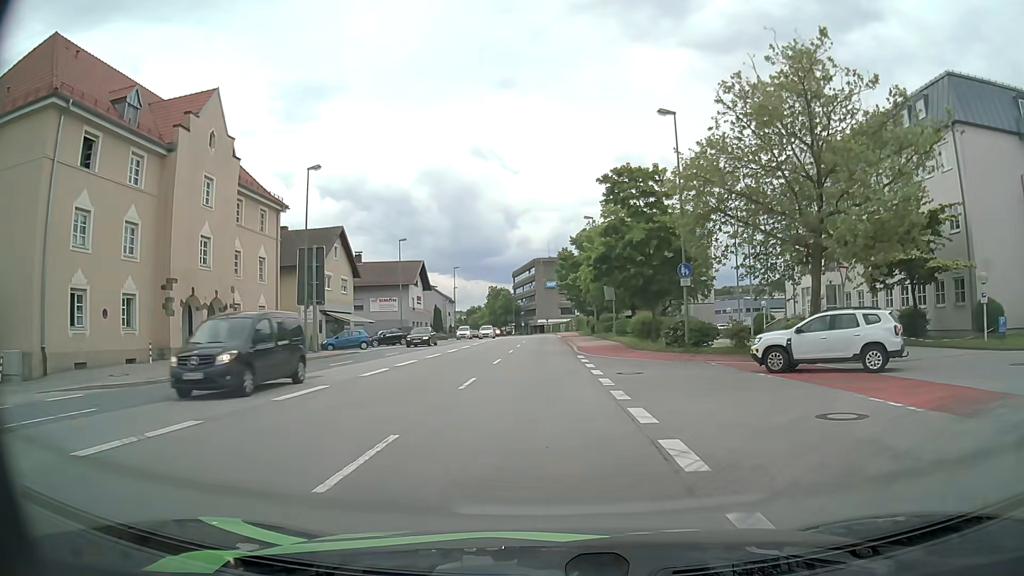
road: primary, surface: asphalt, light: Day
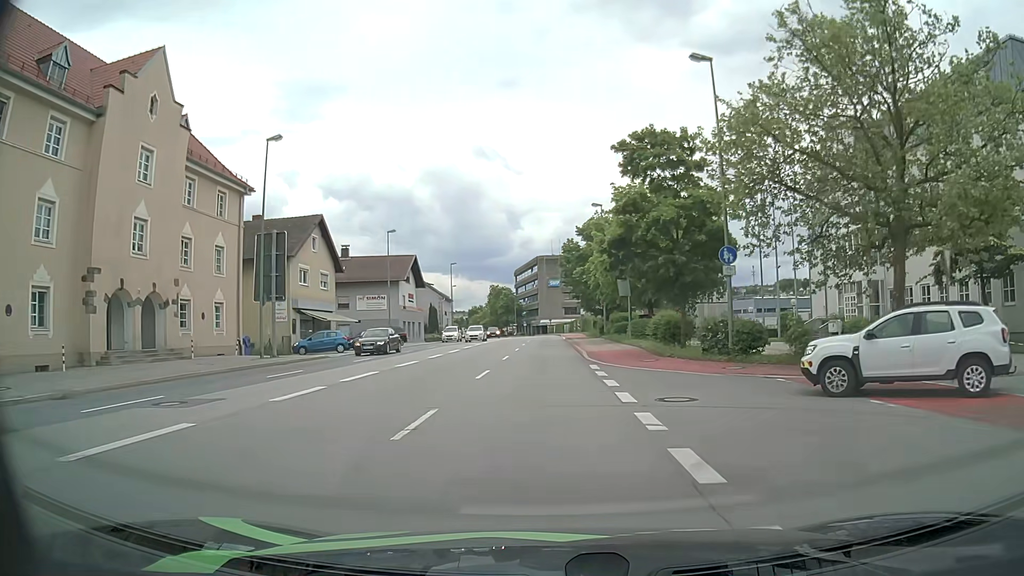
(0.0, +6.4) m; 0°
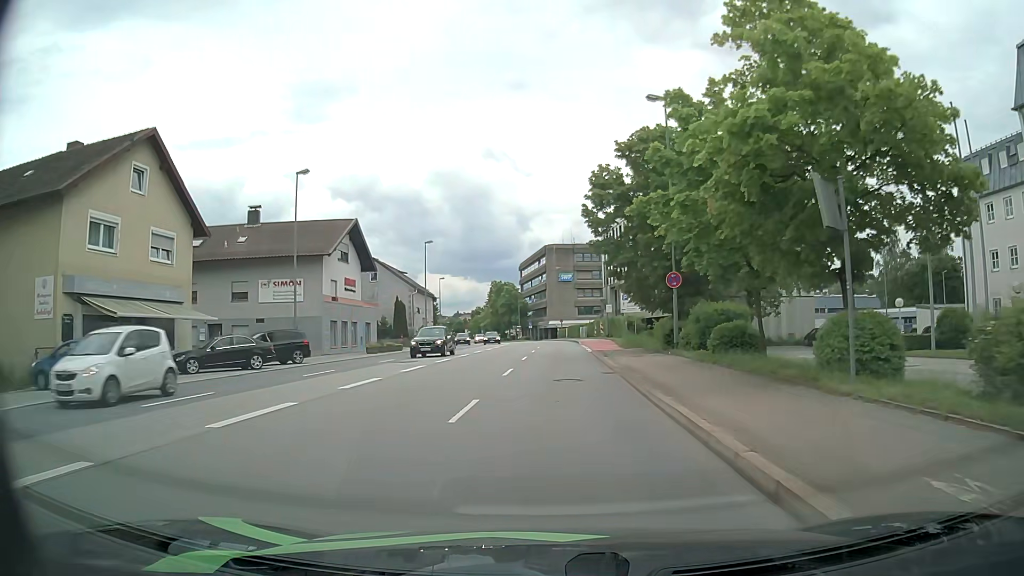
(-0.3, +25.6) m; -1°
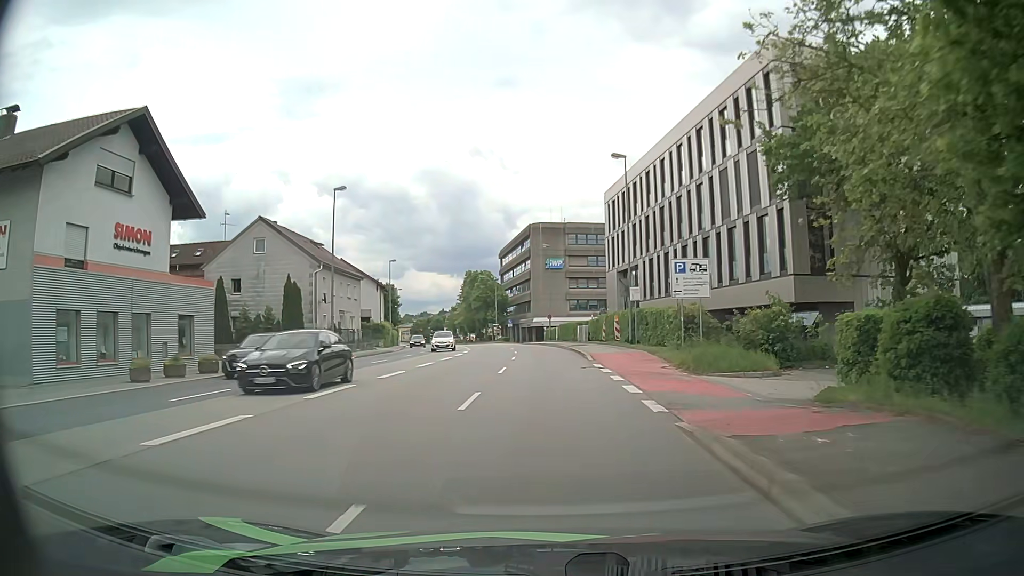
(+0.3, +25.6) m; +1°
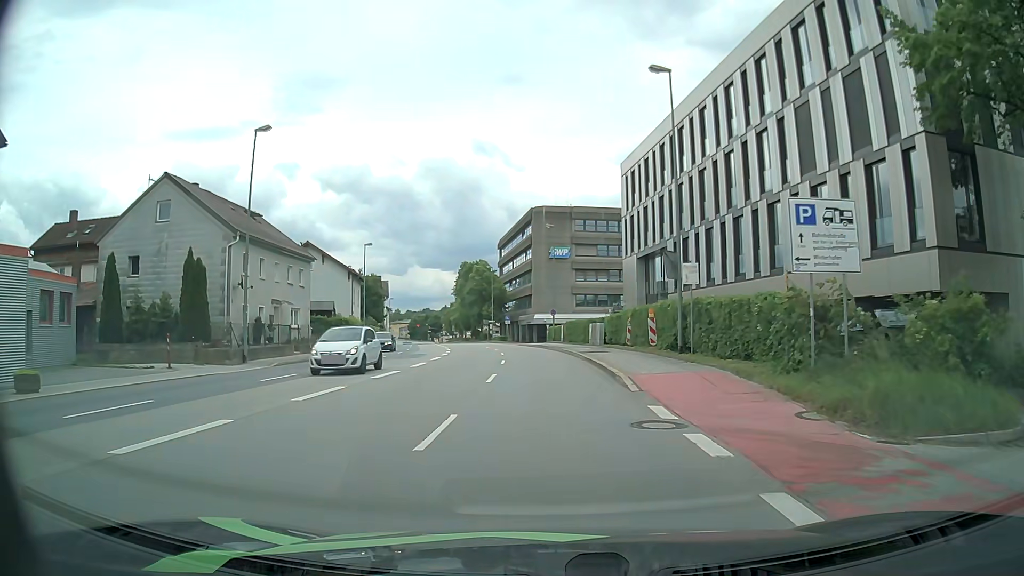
(0.0, +12.7) m; 0°
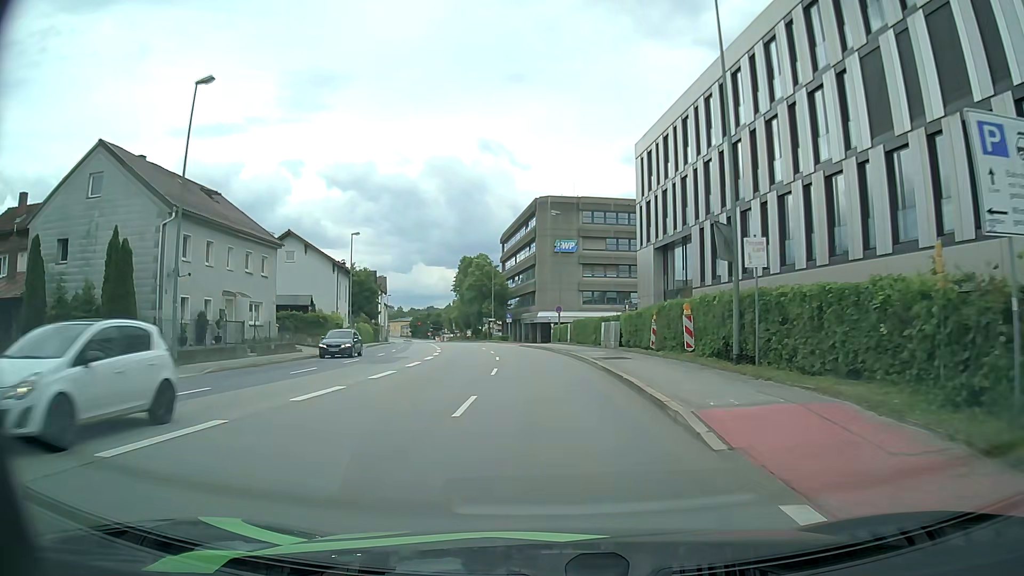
(0.0, +6.4) m; -1°
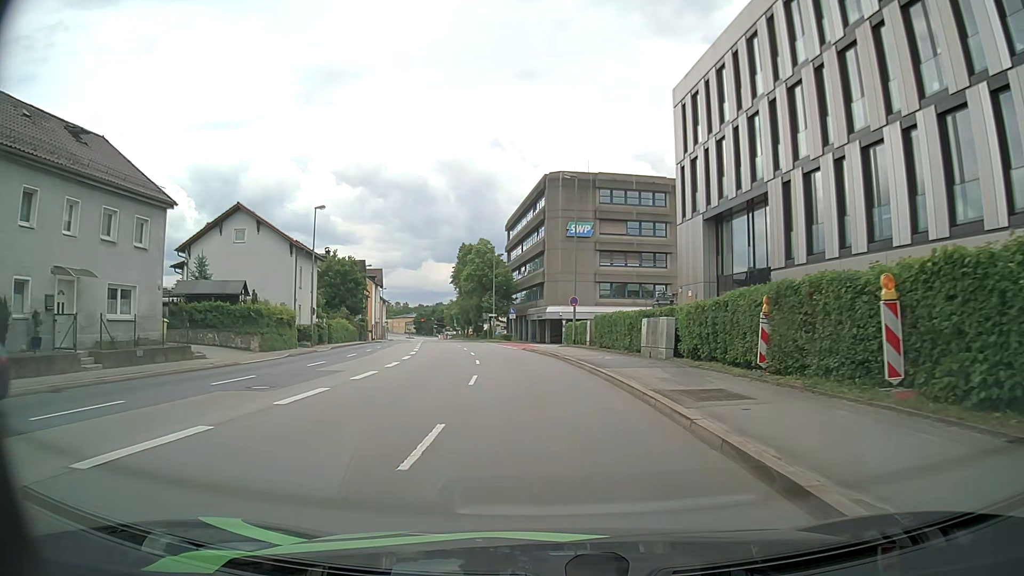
(0.0, +12.7) m; -1°
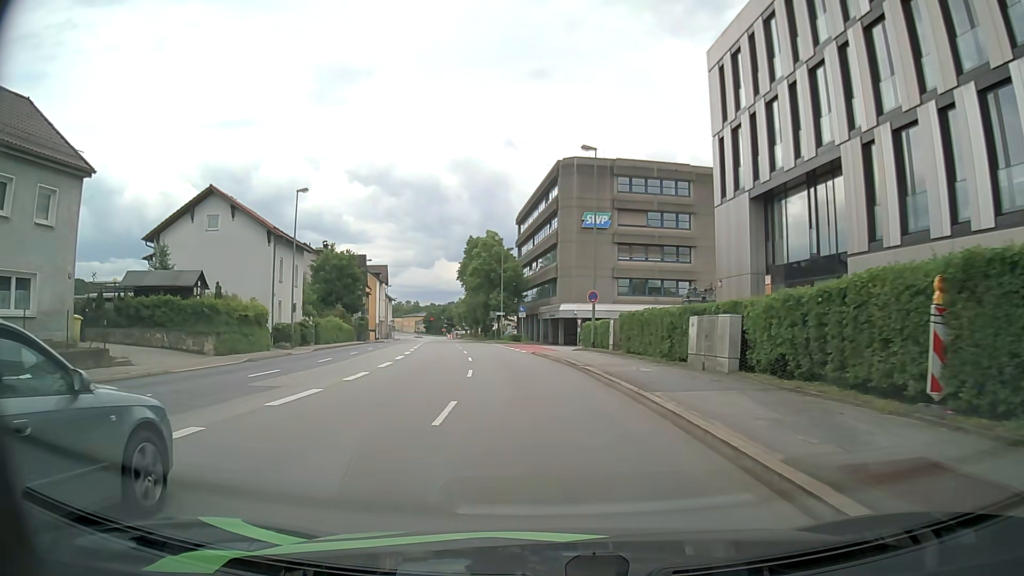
(0.0, +6.3) m; 0°
(0, +10) (-1, +20) (-2, +30) (-3, +40) (-4, +50) (-6, +60) (-8, +69) (-9, +79) (-11, +89) (-13, +99) m
